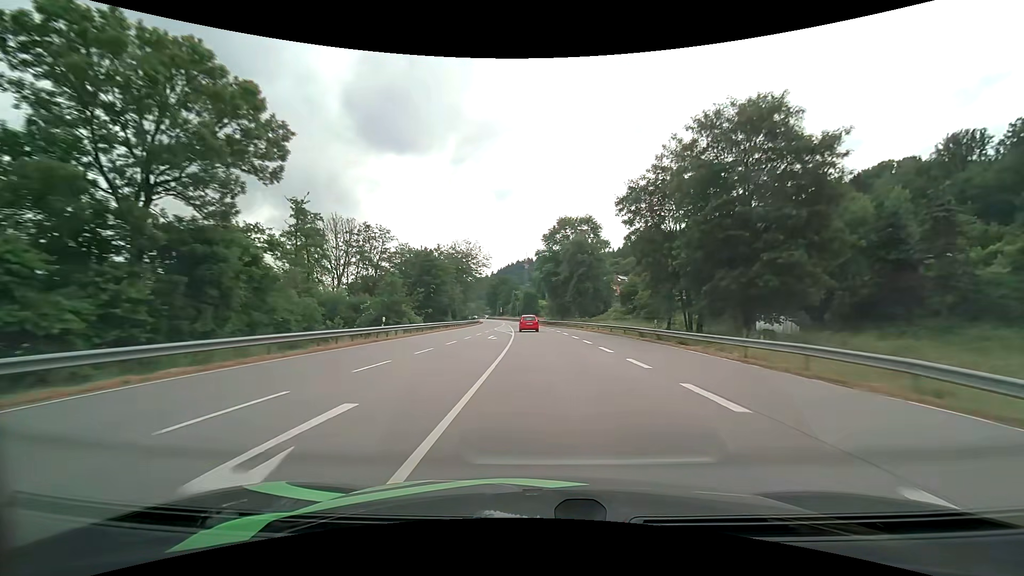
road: primary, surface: asphalt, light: Day
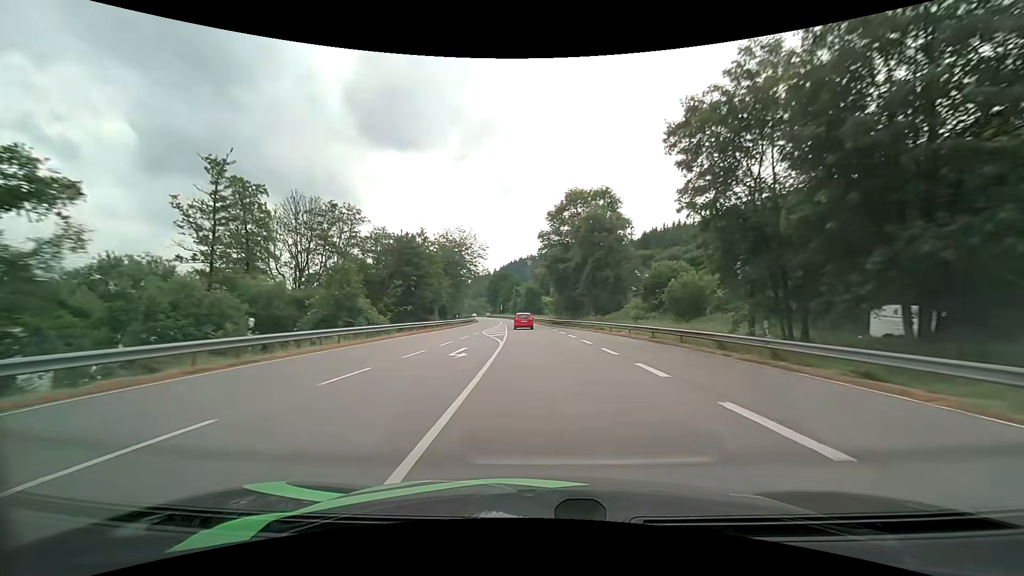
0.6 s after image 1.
(-0.1, +14.3) m; 0°
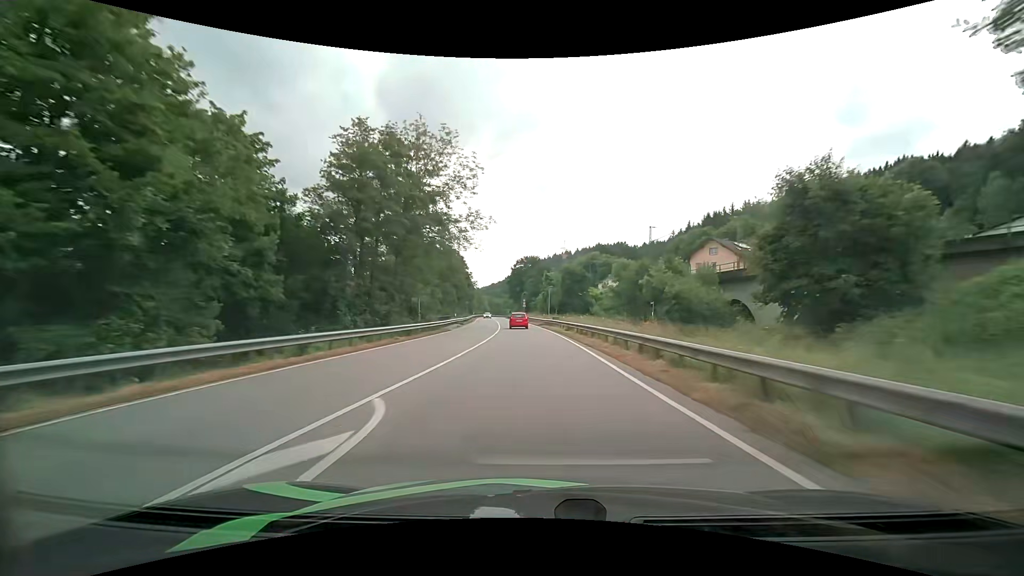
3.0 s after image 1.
(-1.9, +58.0) m; -4°
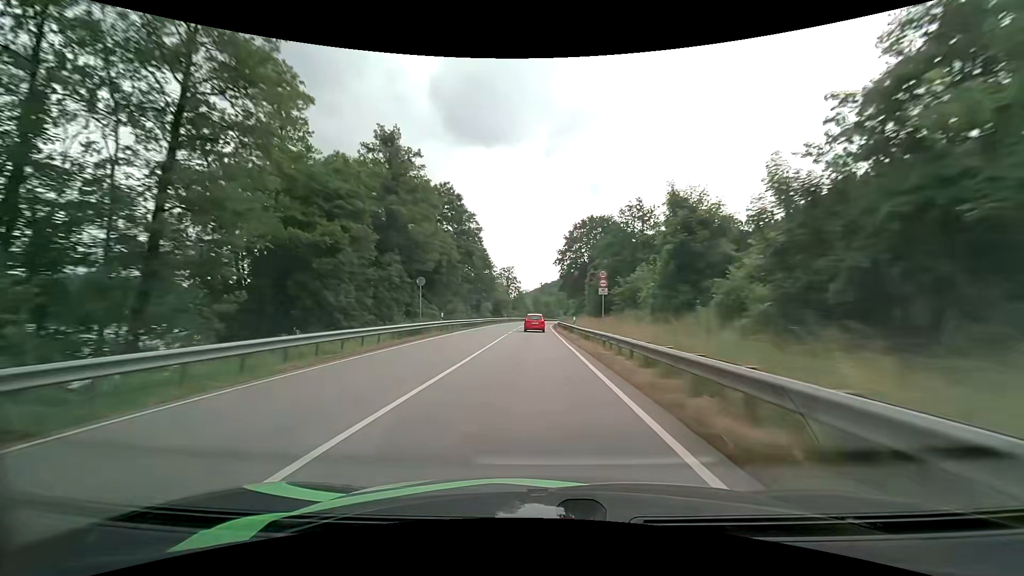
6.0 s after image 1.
(-3.2, +73.4) m; -6°
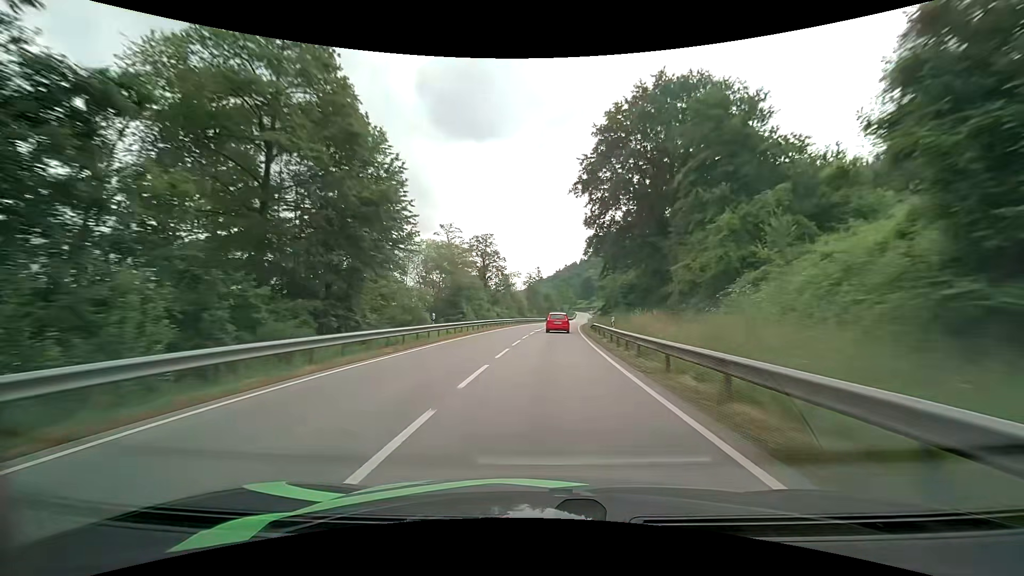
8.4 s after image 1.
(-0.6, +56.5) m; 0°
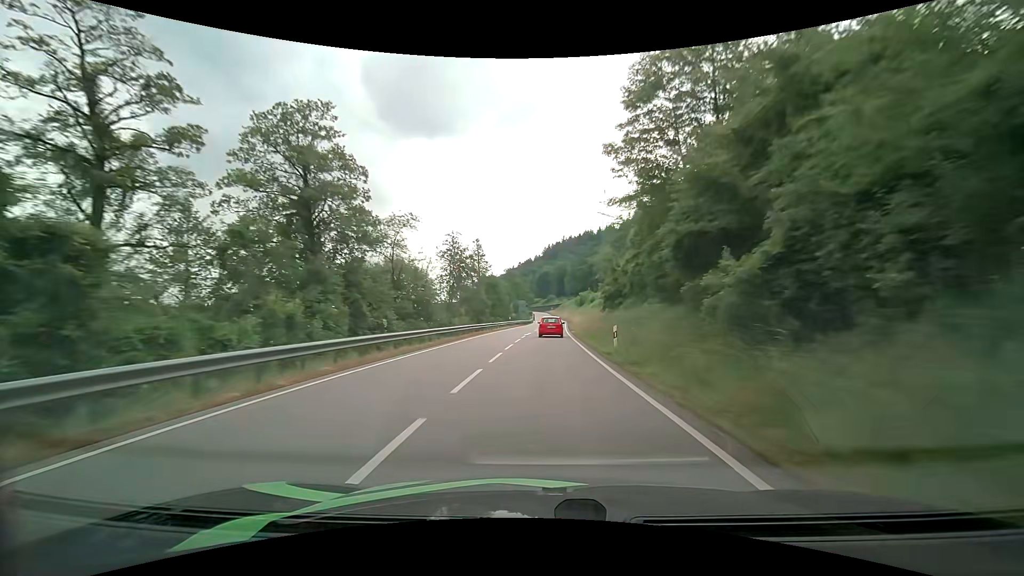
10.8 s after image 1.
(+2.5, +54.1) m; +5°
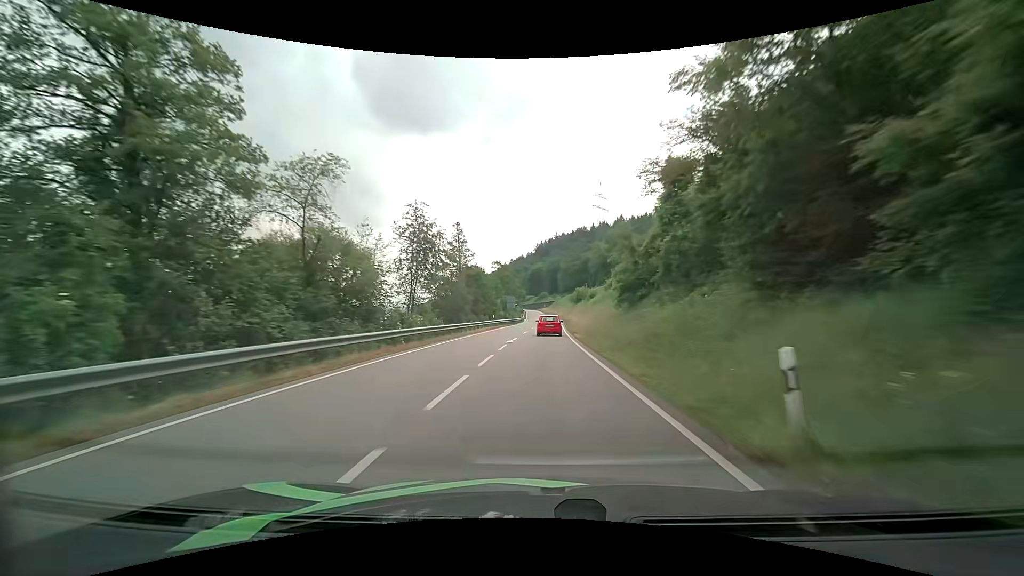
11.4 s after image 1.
(+0.1, +13.7) m; +1°
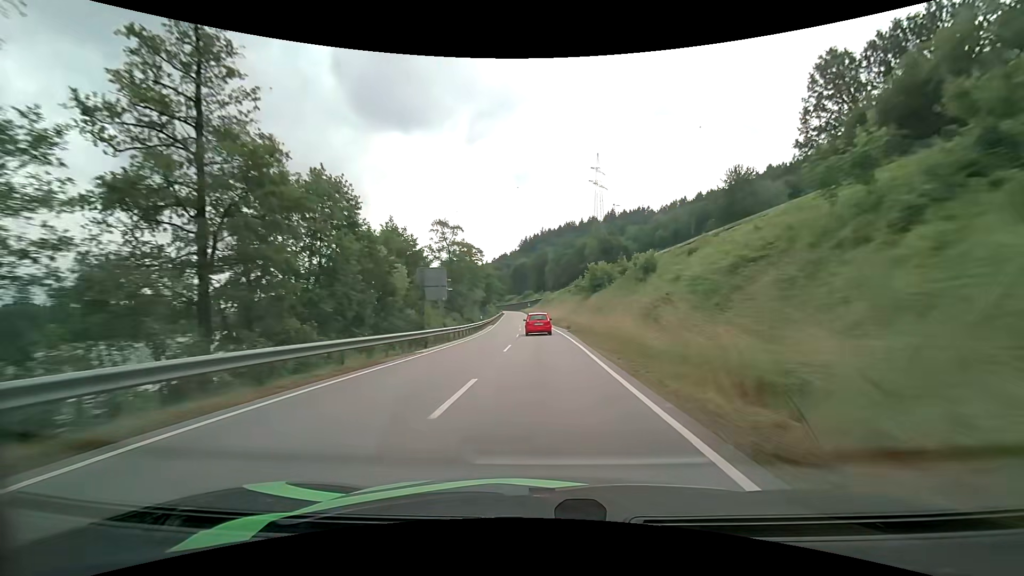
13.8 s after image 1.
(+1.2, +54.7) m; +2°
(0, +10) (0, +20) (0, +30) (0, +40) (-1, +50) (-1, +60) (-1, +70) (-2, +80) (-3, +90) (-3, +100) m
